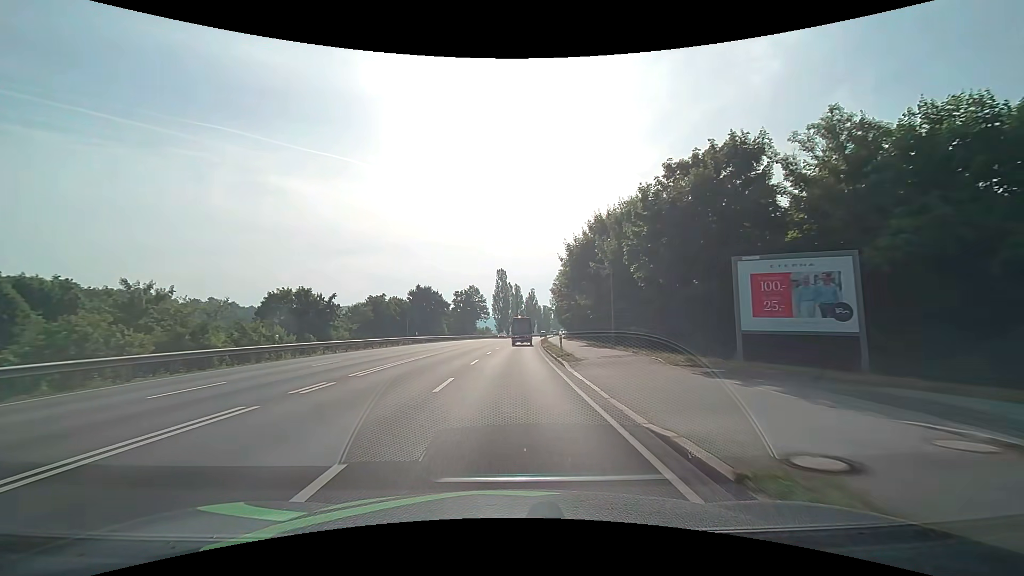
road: primary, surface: asphalt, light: Day
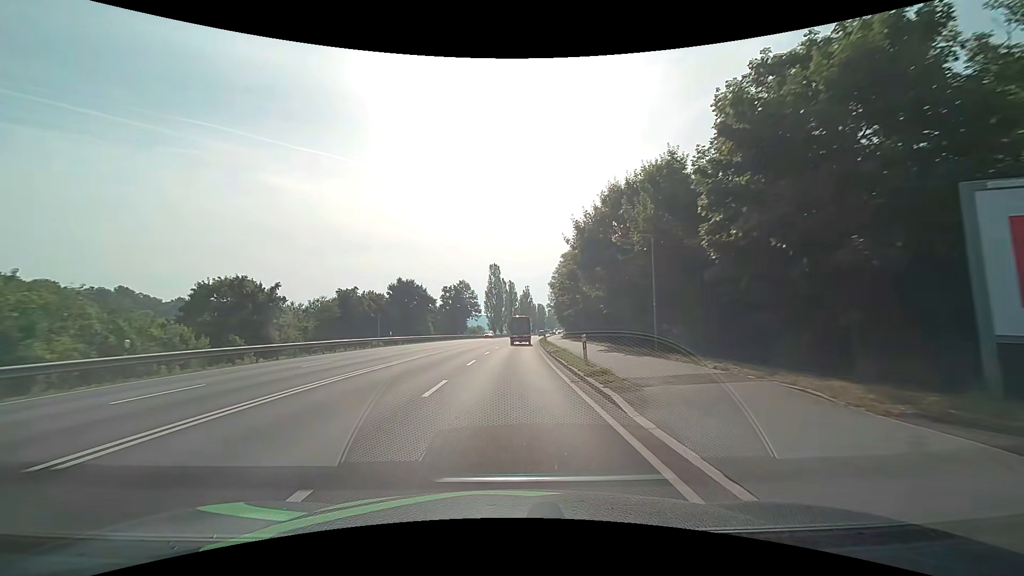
(+0.1, +10.0) m; +1°
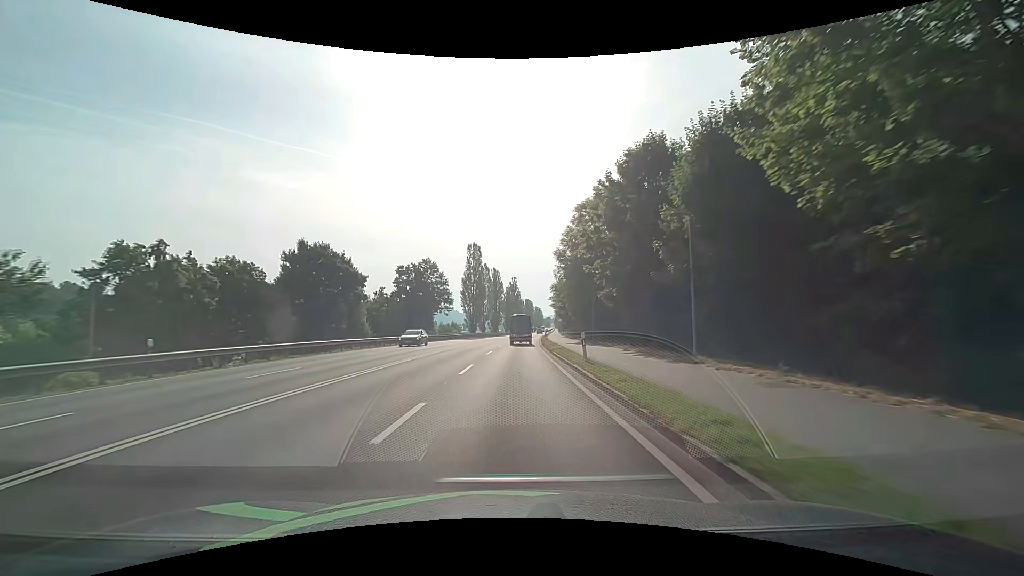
(+0.3, +31.1) m; +1°
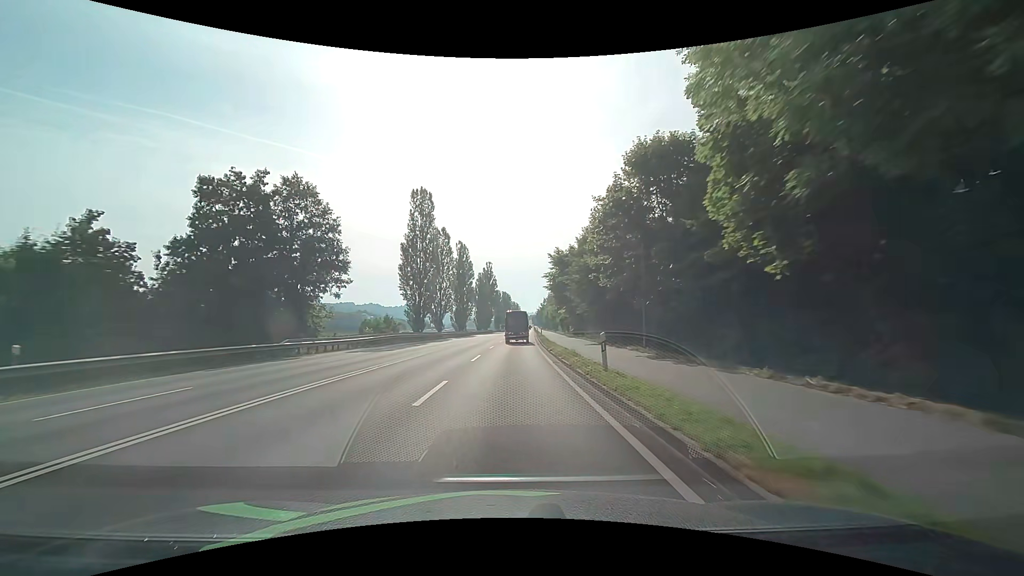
(+1.1, +42.3) m; +3°
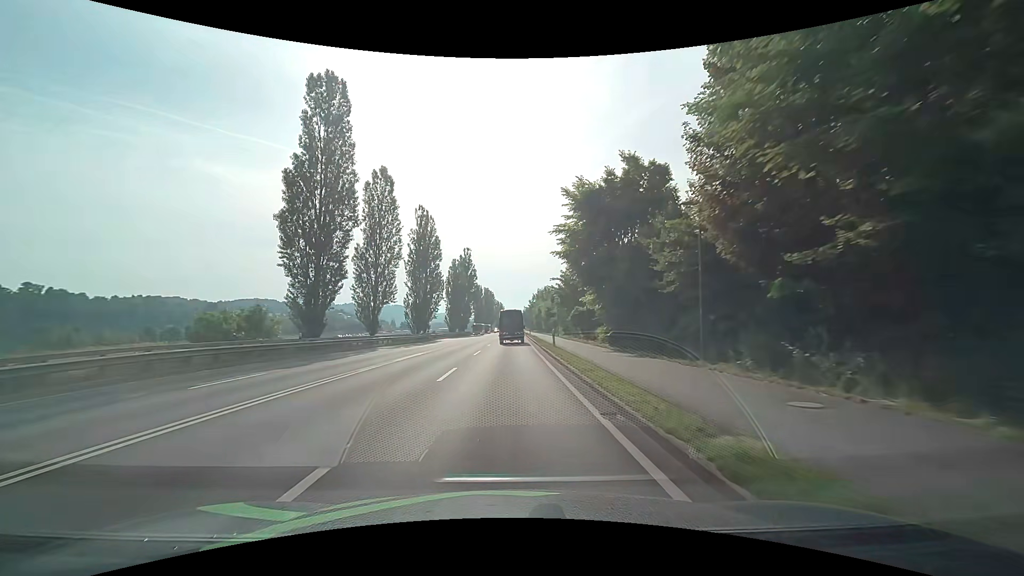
(+0.5, +31.6) m; +2°
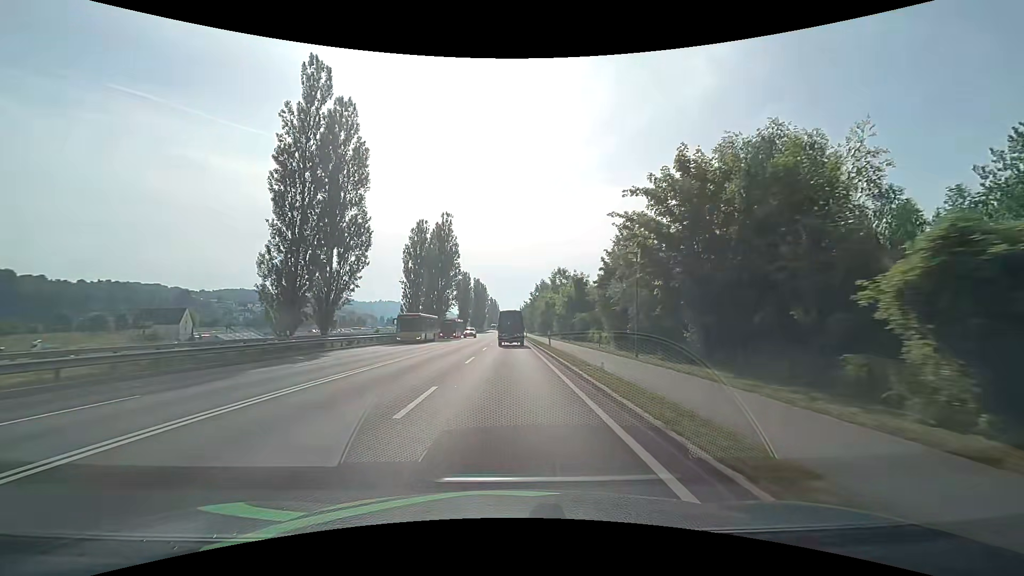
(+0.3, +41.4) m; +1°
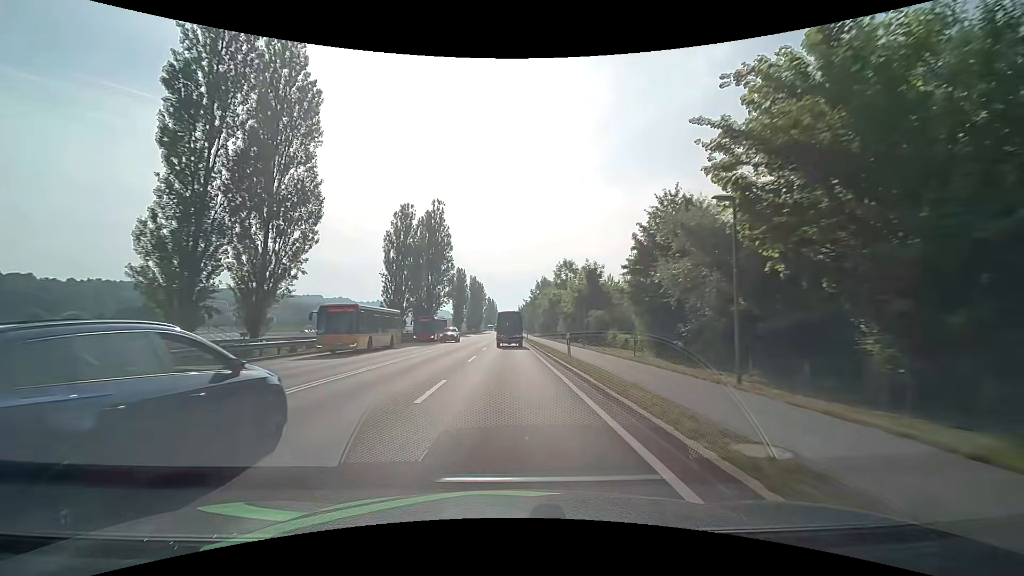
(0.0, +10.2) m; +1°
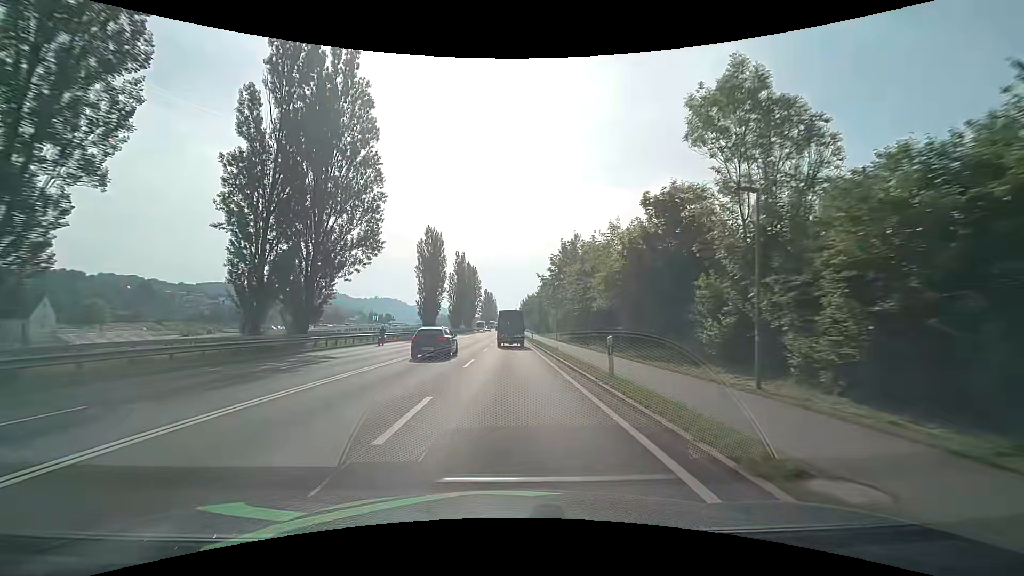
(-0.5, +51.5) m; -1°
(0, +10) (0, +20) (0, +30) (0, +40) (0, +50) (+1, +60) (+1, +70) (+1, +80) (+1, +90) (+1, +100) m
